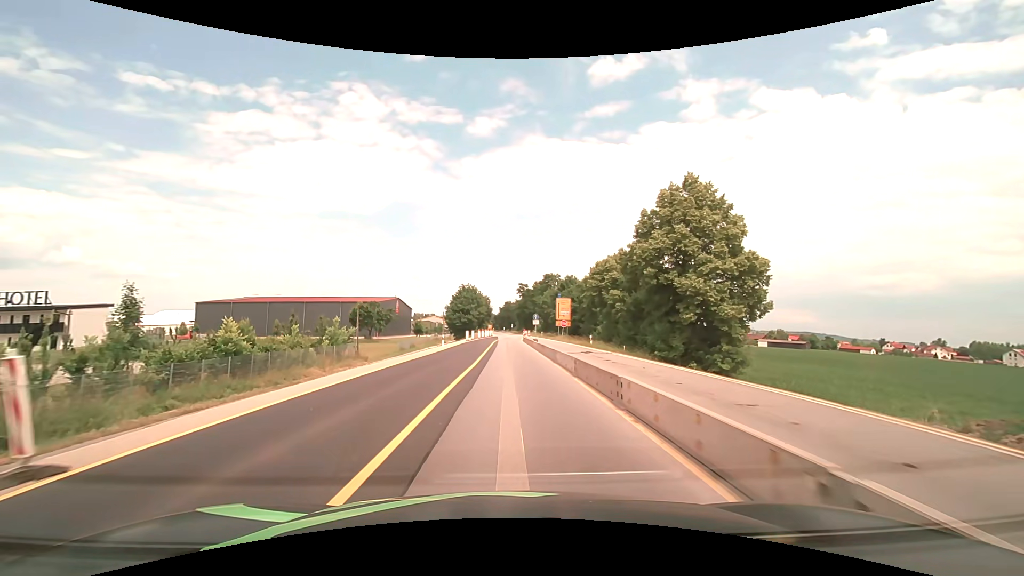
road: motorway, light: Day
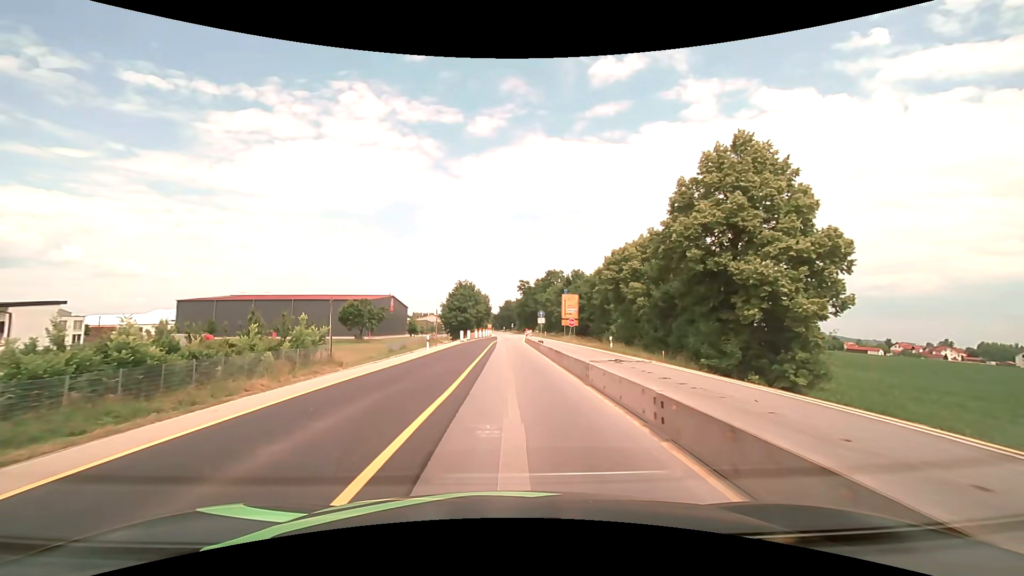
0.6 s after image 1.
(0.0, +8.2) m; 0°
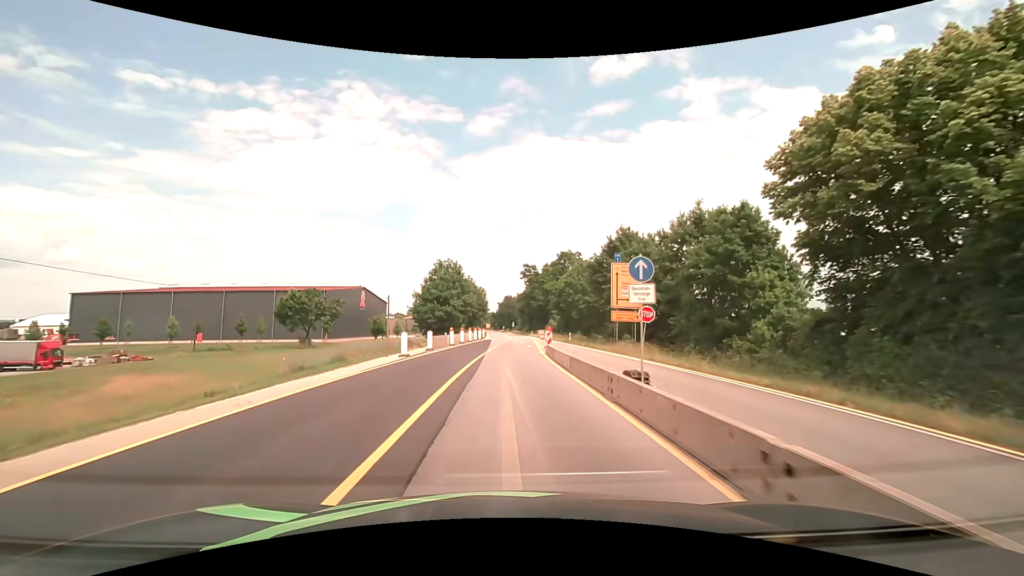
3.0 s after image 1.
(+0.1, +32.9) m; 0°
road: primary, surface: asphalt
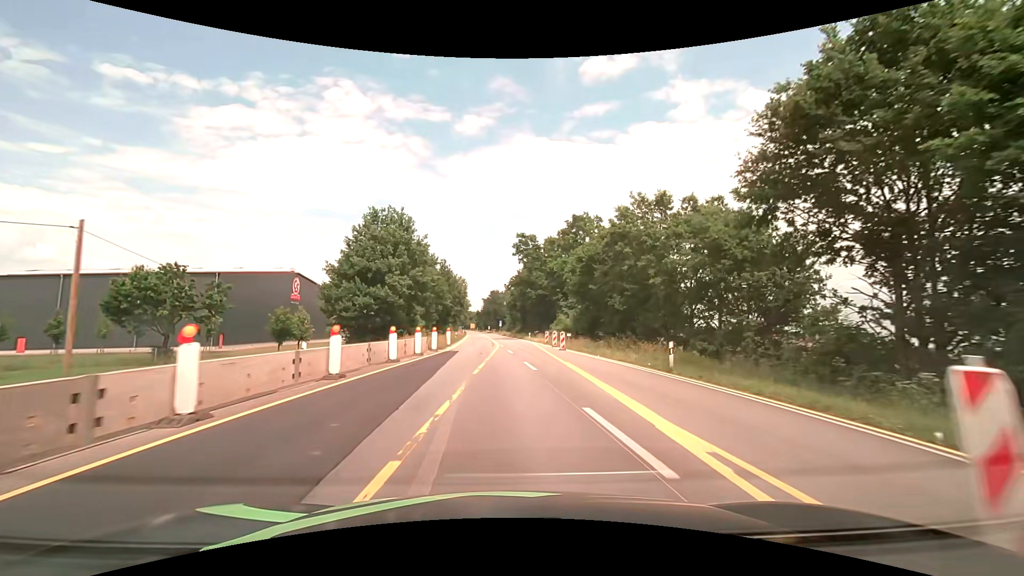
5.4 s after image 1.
(0.0, +34.0) m; +1°
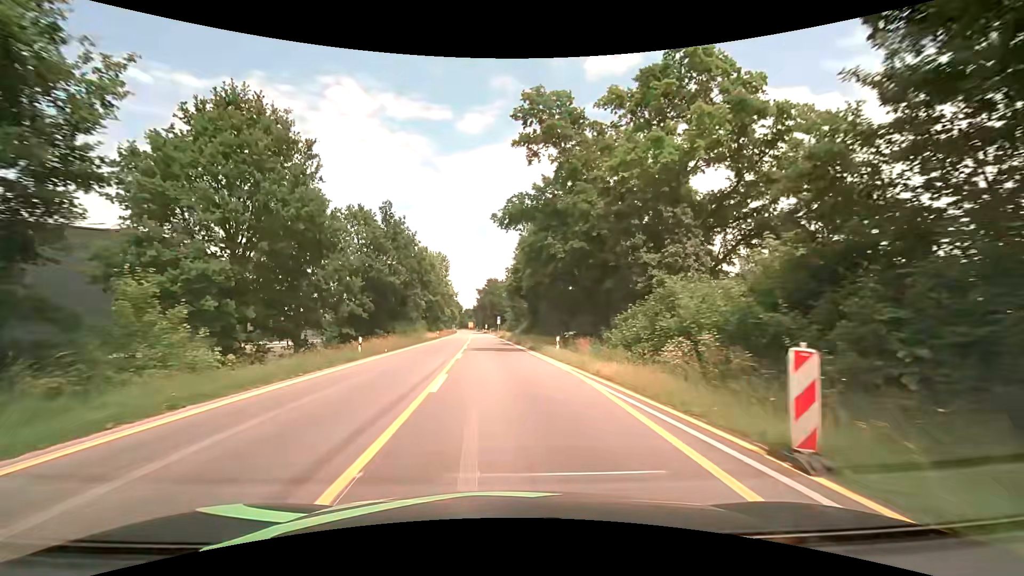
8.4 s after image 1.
(+0.8, +42.0) m; 0°
(0, +10) (0, +20) (-1, +30) (-1, +40) (-2, +50) (-3, +60) (-3, +70) (-4, +80) (-5, +90) (-5, +100) m
